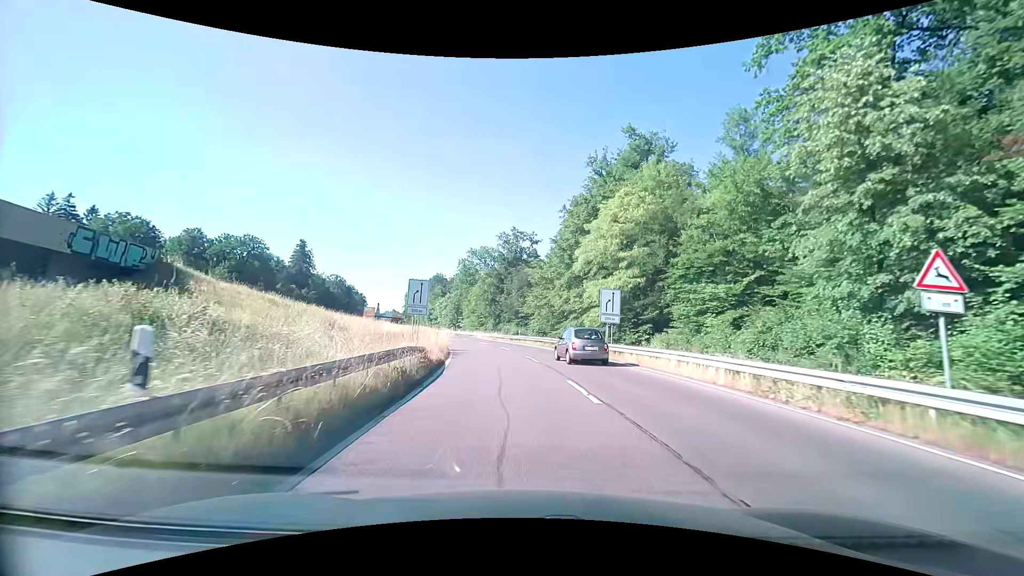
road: trunk_link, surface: asphalt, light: Day
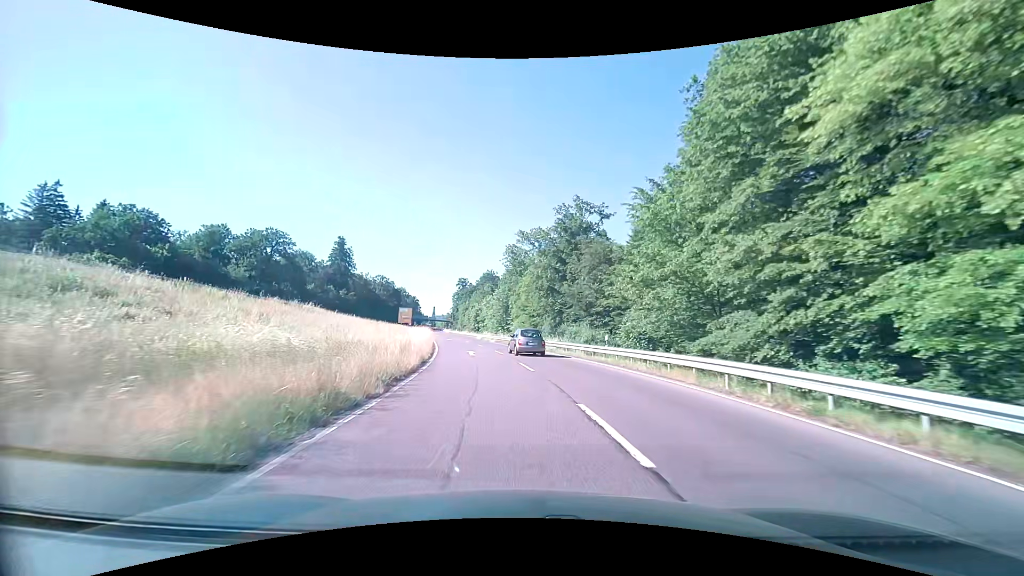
(-1.5, +28.2) m; -7°
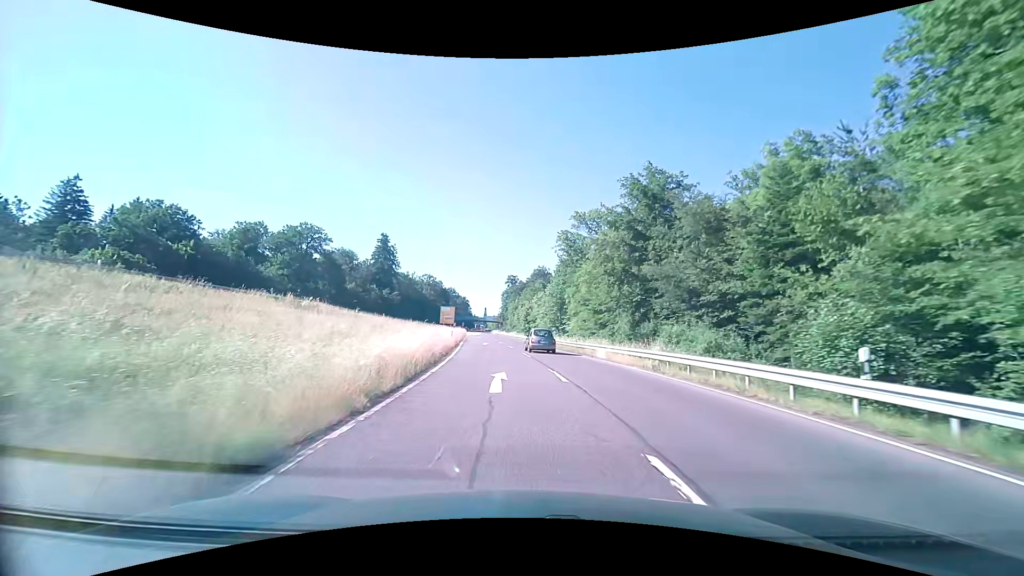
(-0.7, +15.7) m; -5°
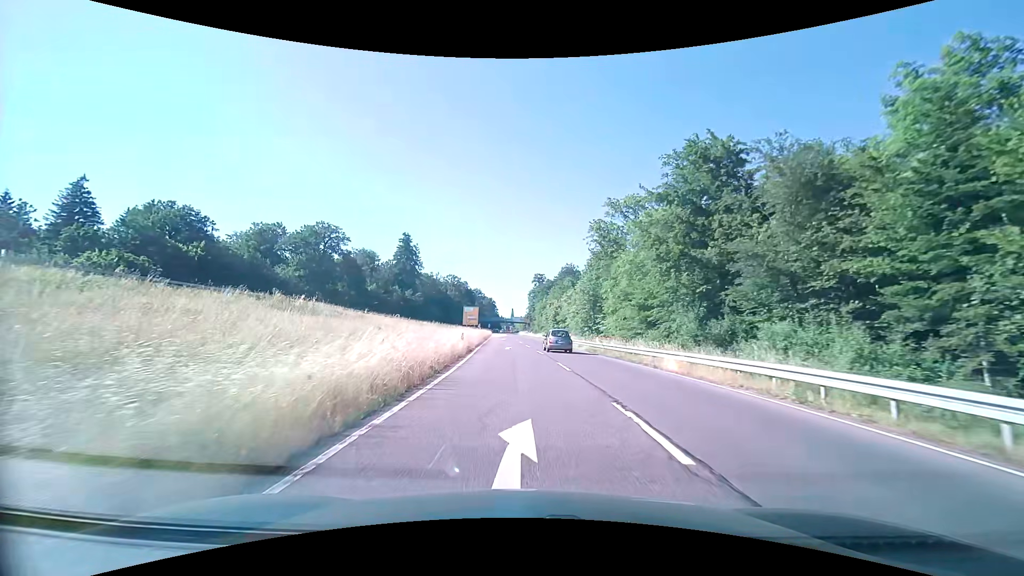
(-0.2, +8.1) m; -3°
